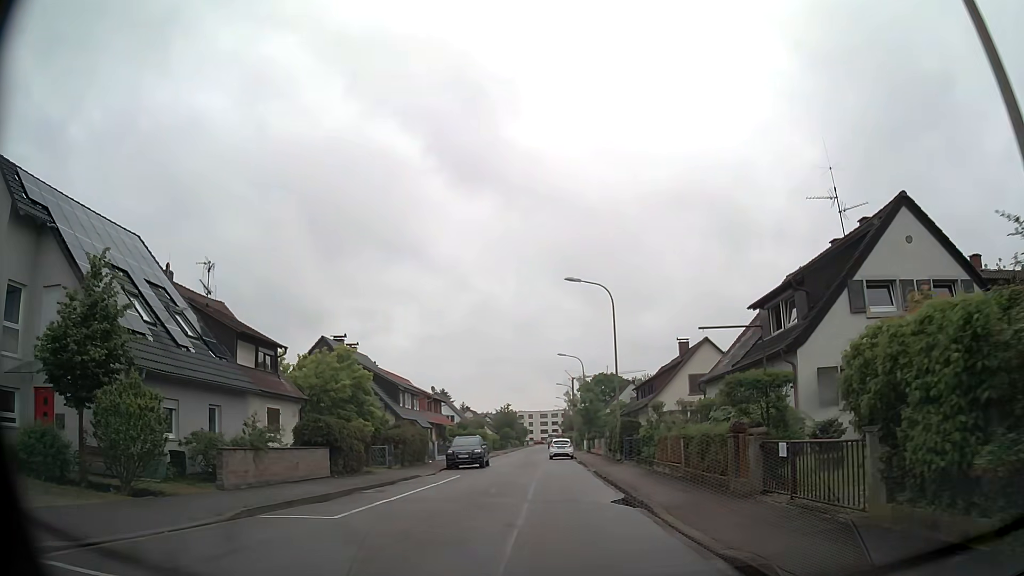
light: Day
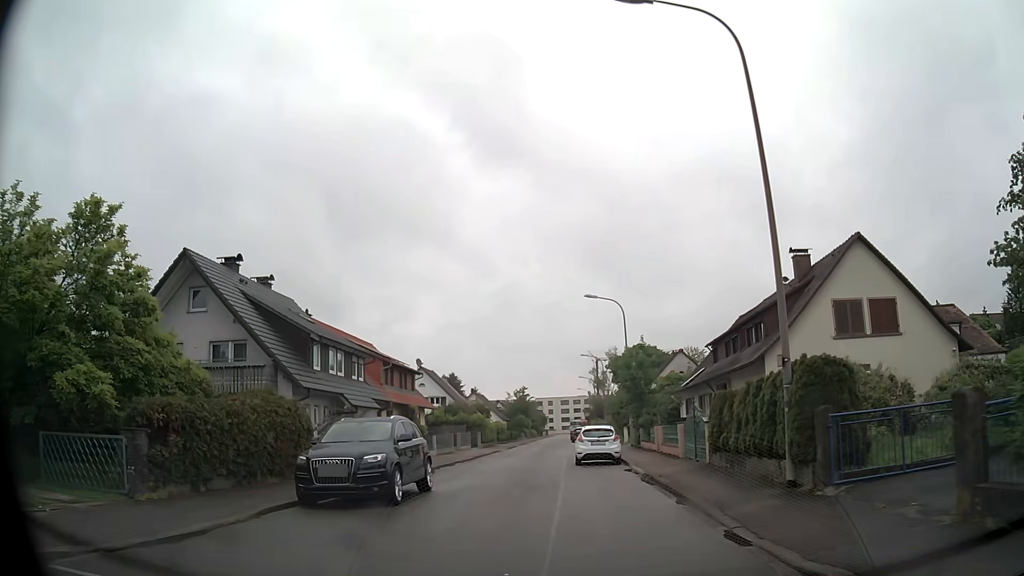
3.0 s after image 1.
(0.0, +22.5) m; -1°
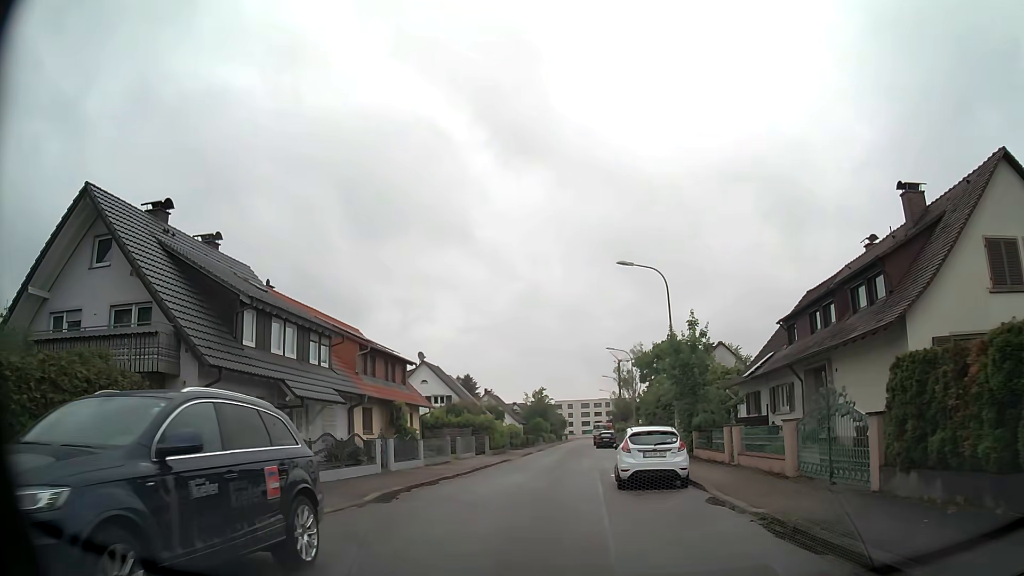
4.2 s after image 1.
(-0.1, +9.1) m; -2°
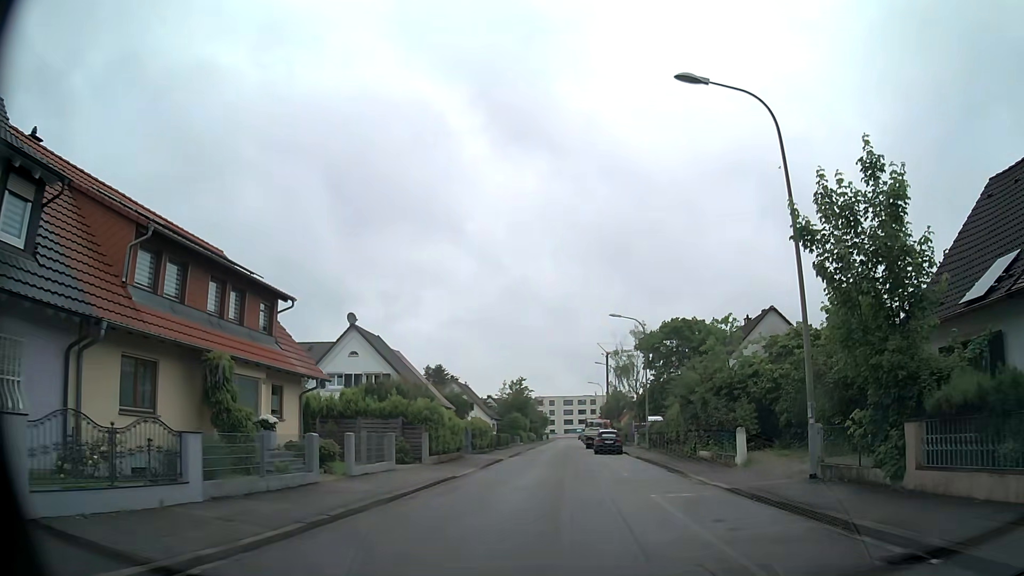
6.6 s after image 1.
(0.0, +18.0) m; +1°
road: residential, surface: asphalt
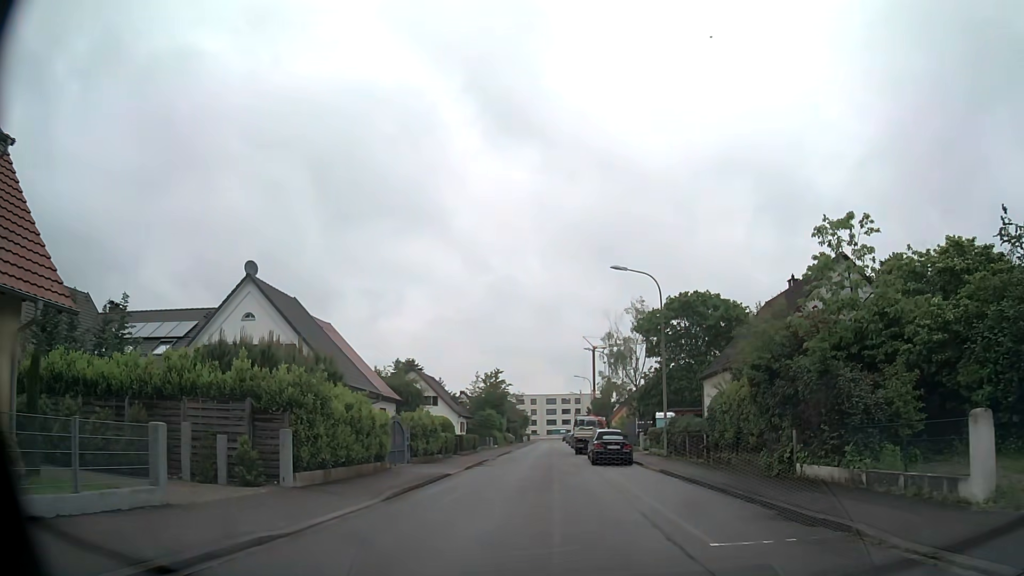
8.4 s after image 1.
(+0.3, +13.5) m; +2°
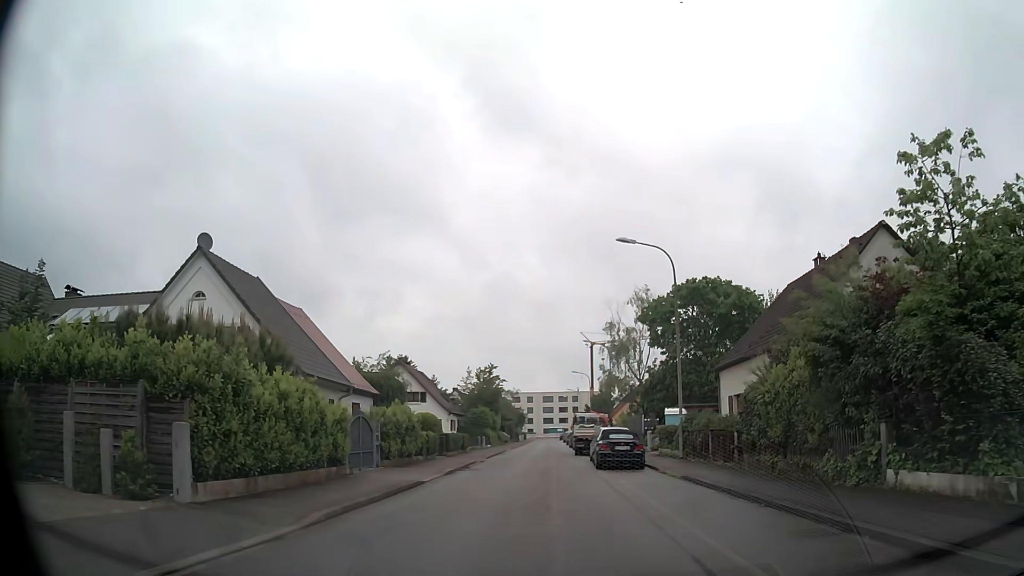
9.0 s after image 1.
(0.0, +4.5) m; 0°
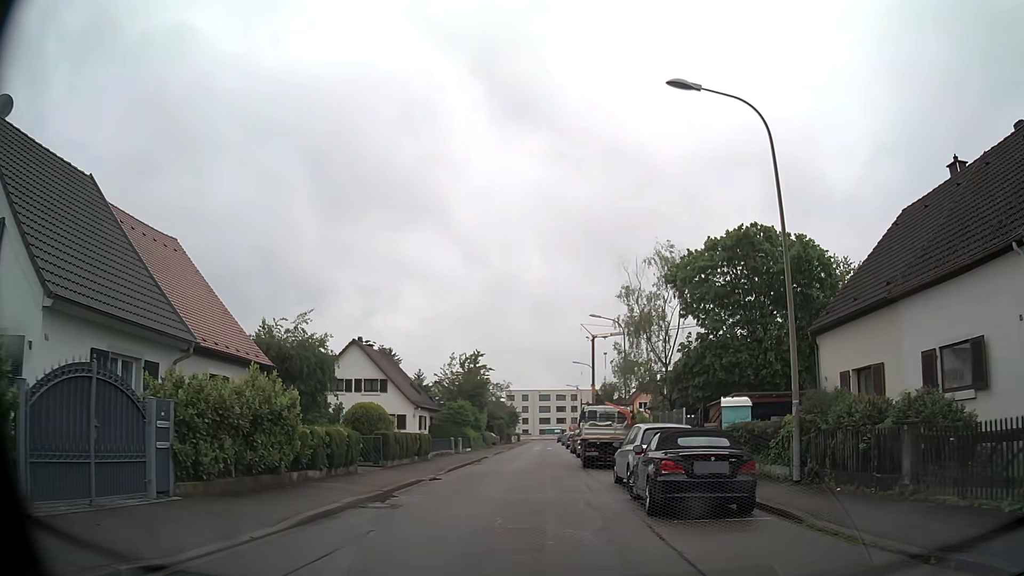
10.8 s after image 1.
(0.0, +13.5) m; 0°
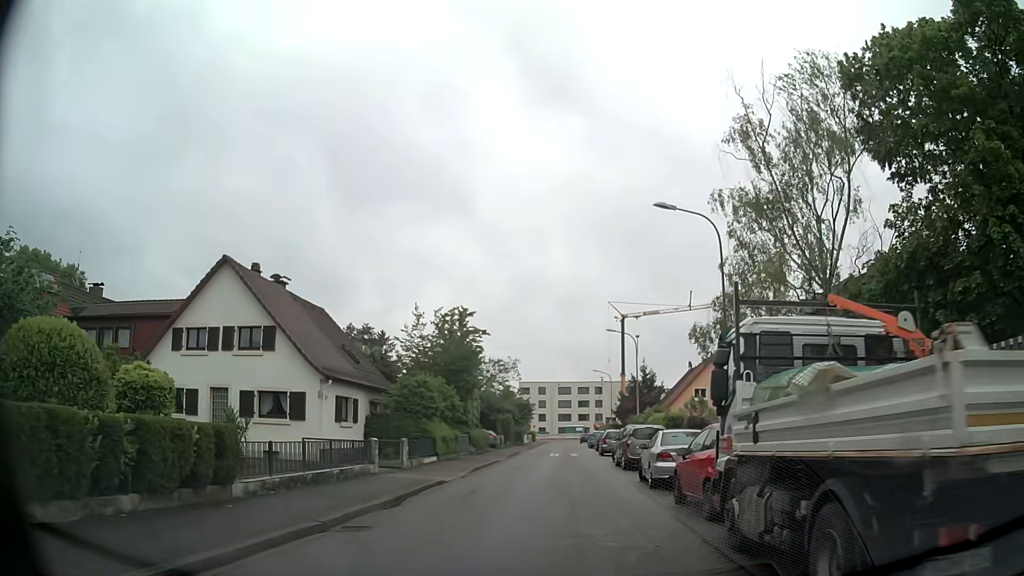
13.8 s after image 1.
(-0.2, +22.5) m; -1°
(0, +10) (0, +20) (0, +30) (+1, +40) (+1, +50) (+1, +60) (+1, +70) (+1, +80) (+1, +90) (+2, +100) m
